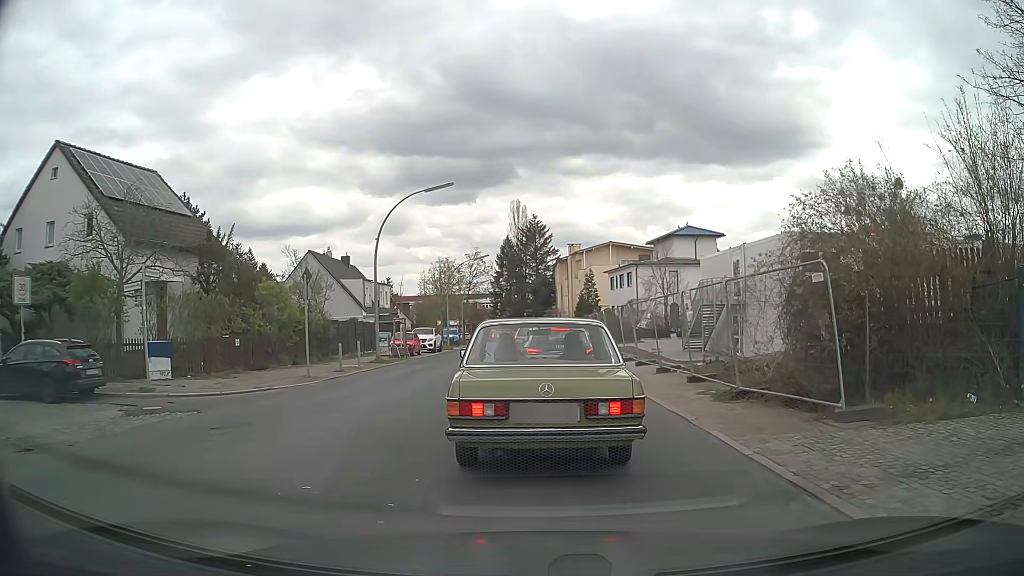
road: tertiary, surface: asphalt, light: Day
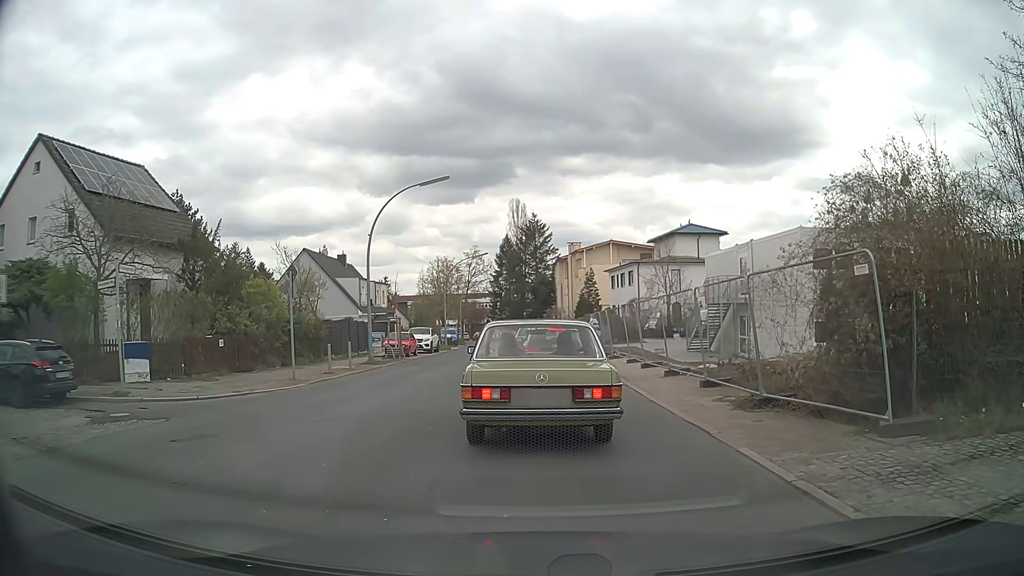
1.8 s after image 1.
(0.0, +1.2) m; 0°
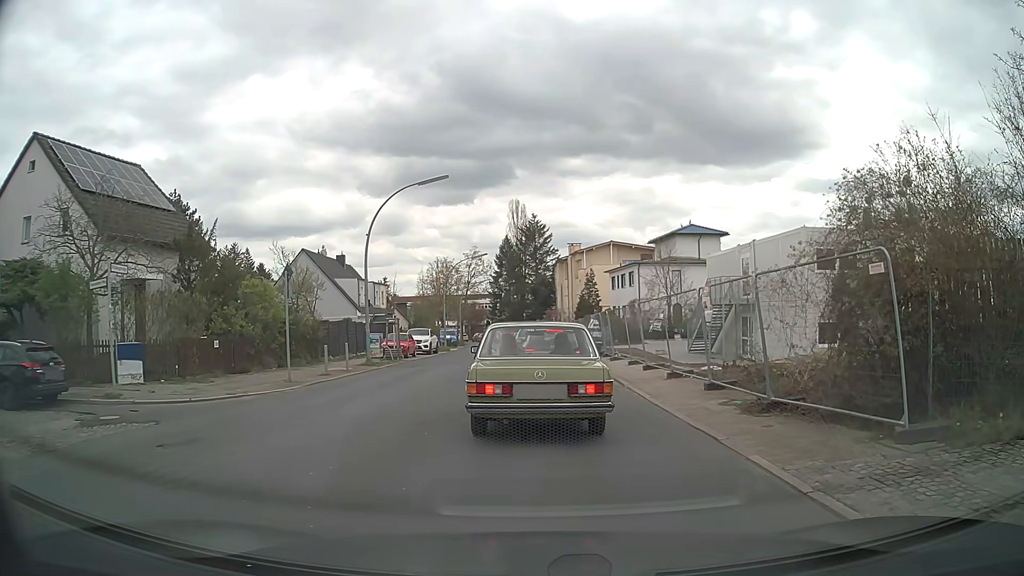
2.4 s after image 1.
(0.0, +0.4) m; 0°
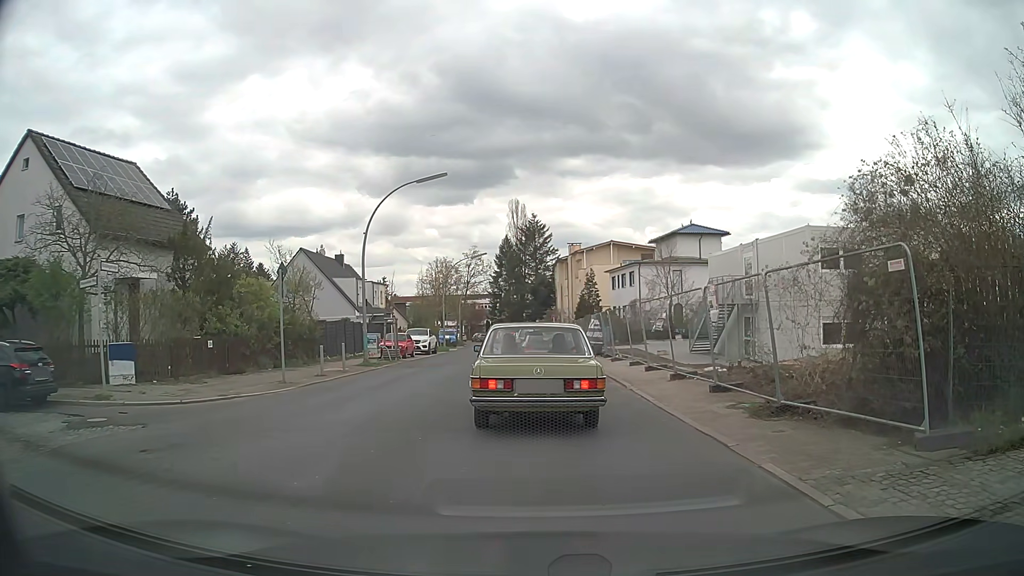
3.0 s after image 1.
(0.0, +0.4) m; 0°
